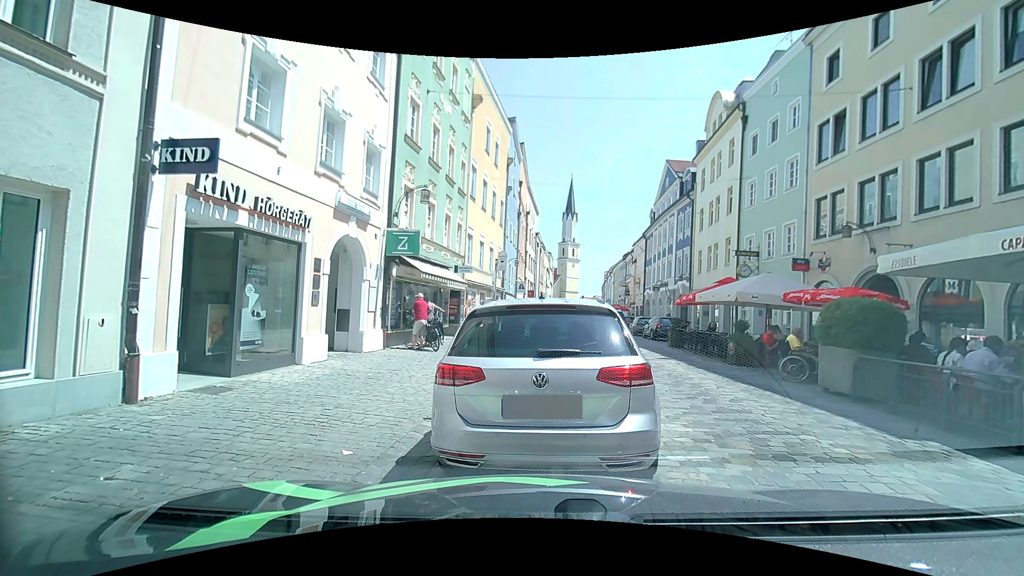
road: residential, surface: sett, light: Day
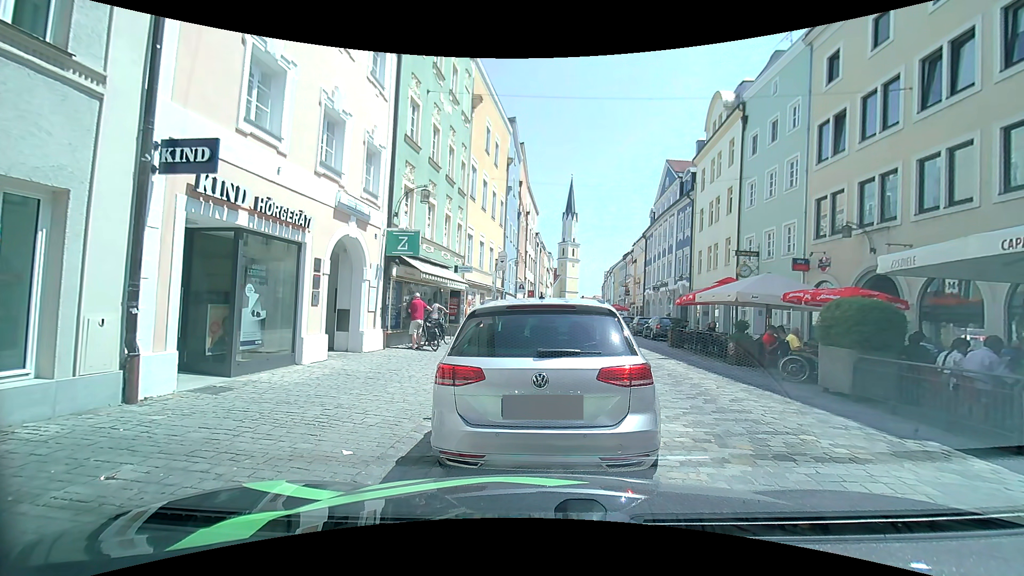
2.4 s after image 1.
(0.0, 0.0) m; 0°
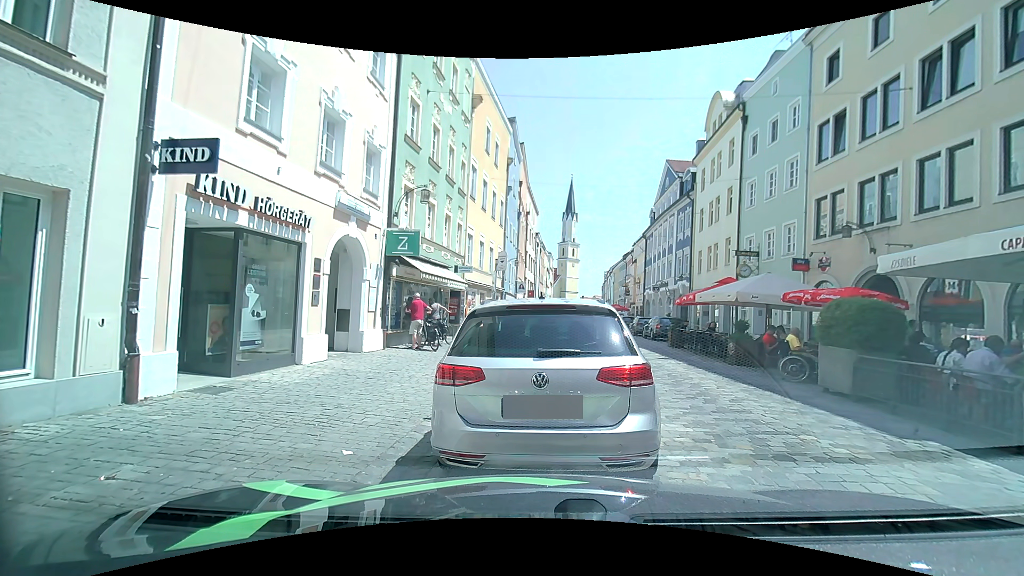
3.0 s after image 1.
(0.0, 0.0) m; 0°
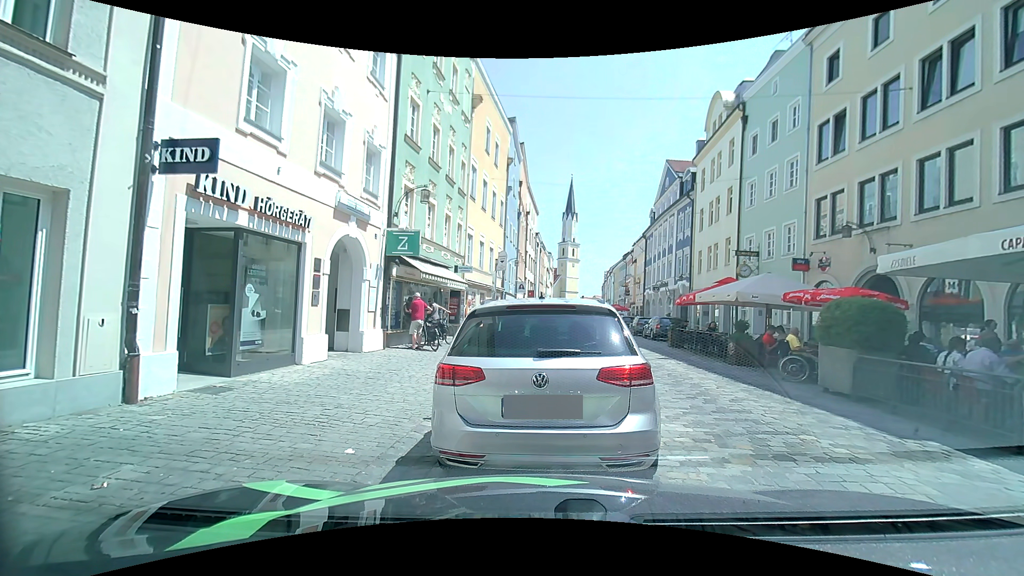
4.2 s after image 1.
(0.0, 0.0) m; 0°
